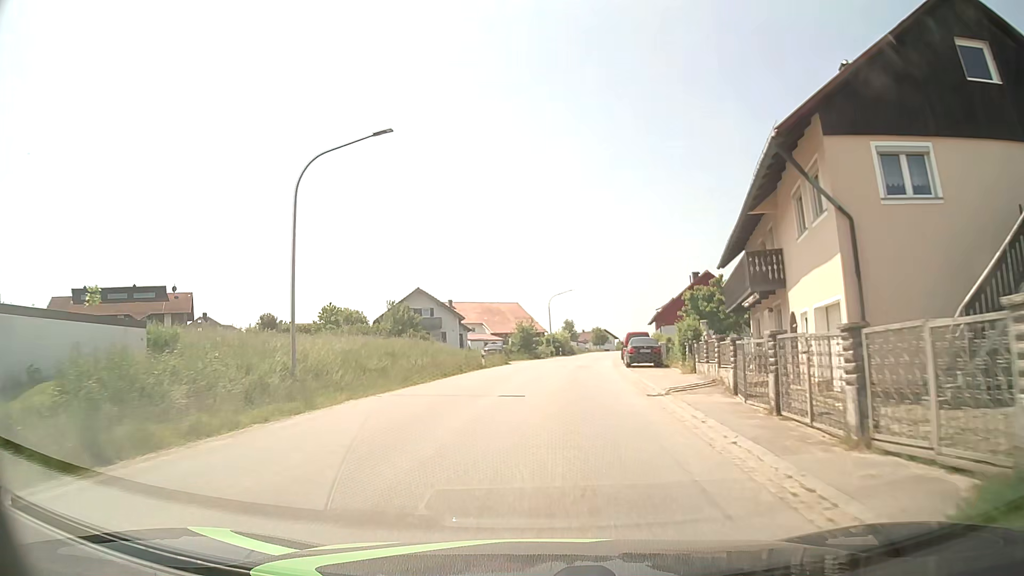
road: tertiary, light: Day
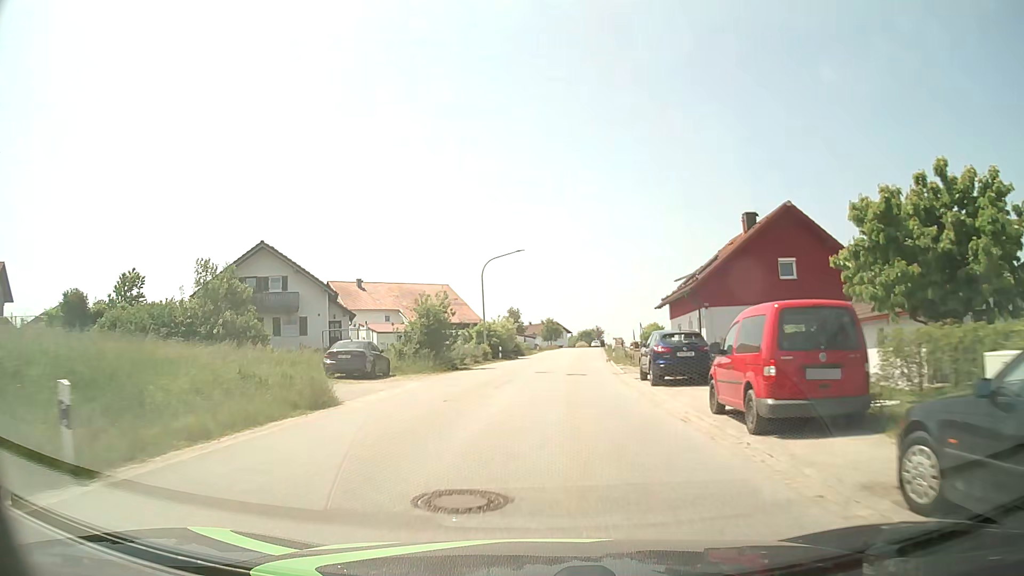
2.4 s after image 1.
(+1.2, +30.3) m; +5°
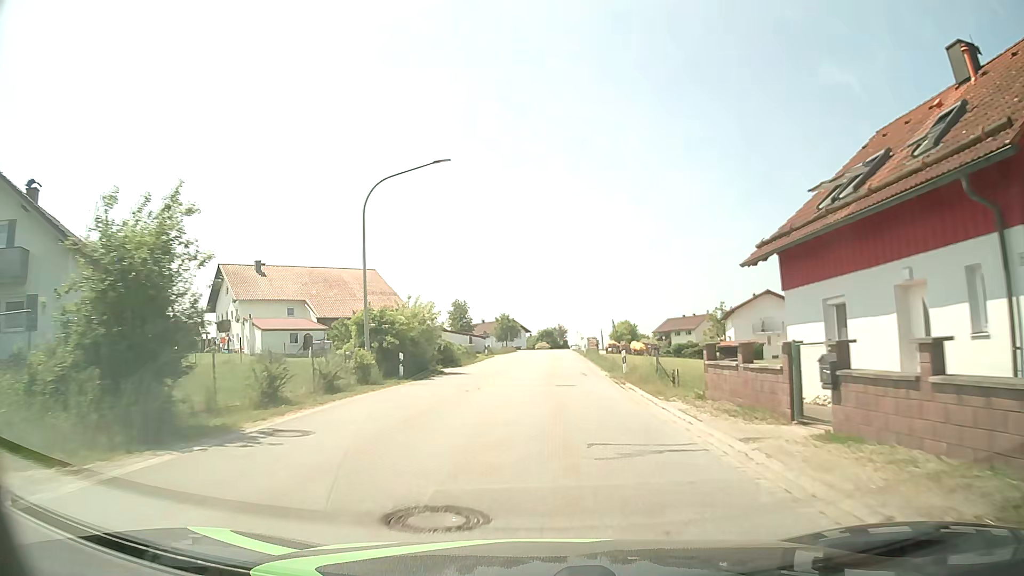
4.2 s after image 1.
(+0.6, +22.9) m; +4°
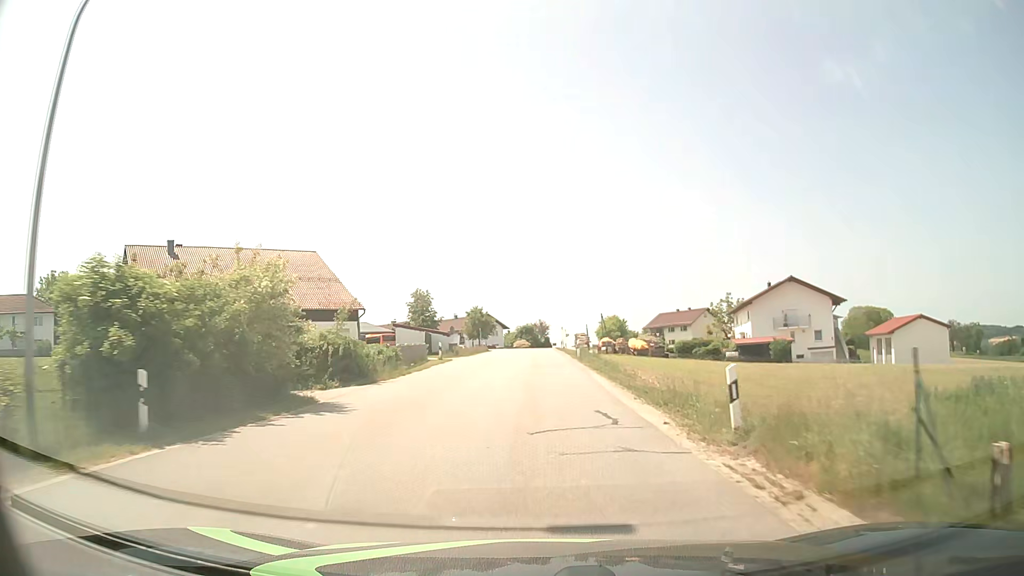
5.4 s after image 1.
(+0.3, +15.3) m; +2°
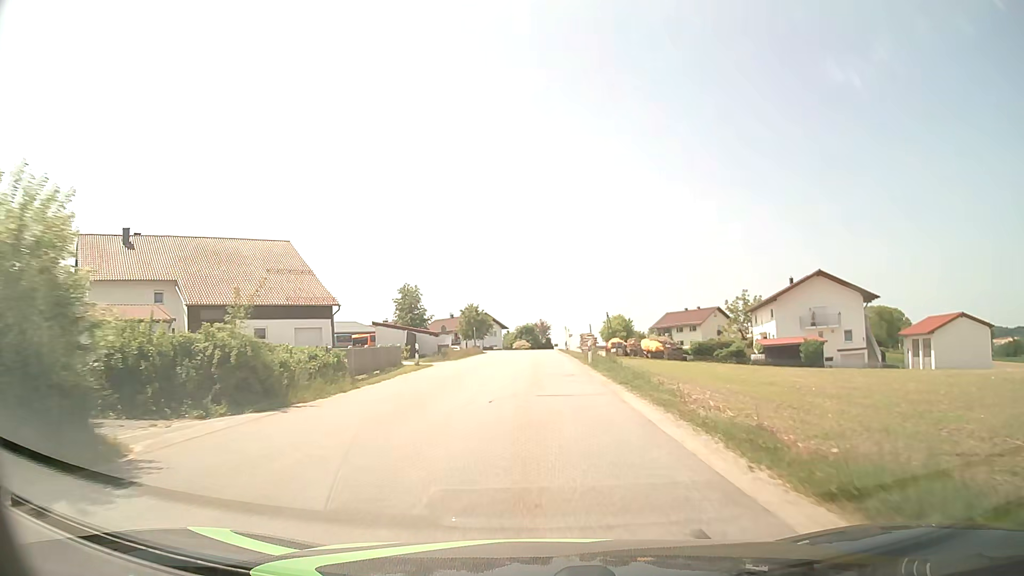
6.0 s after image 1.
(0.0, +7.7) m; 0°
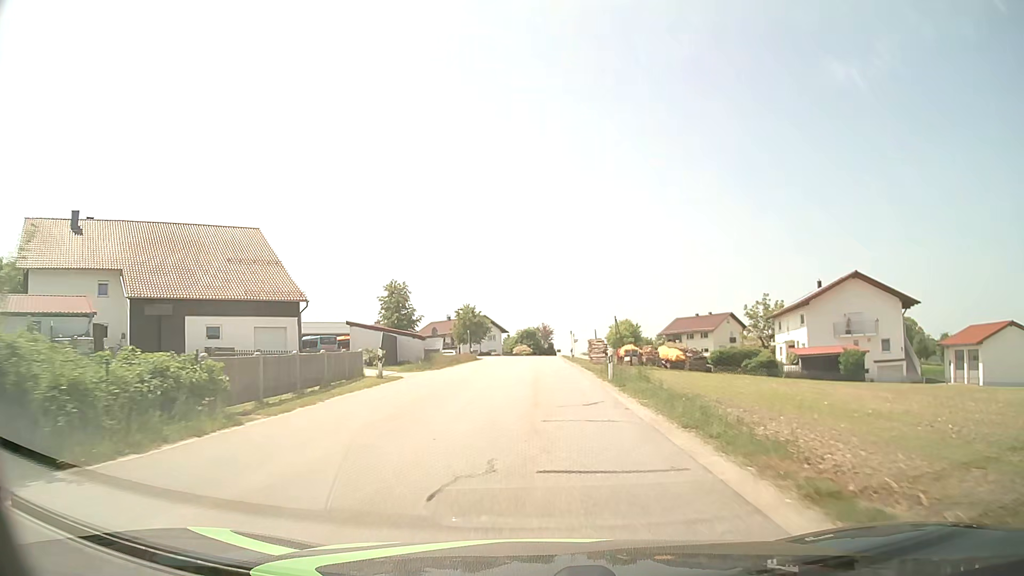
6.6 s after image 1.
(0.0, +7.7) m; 0°
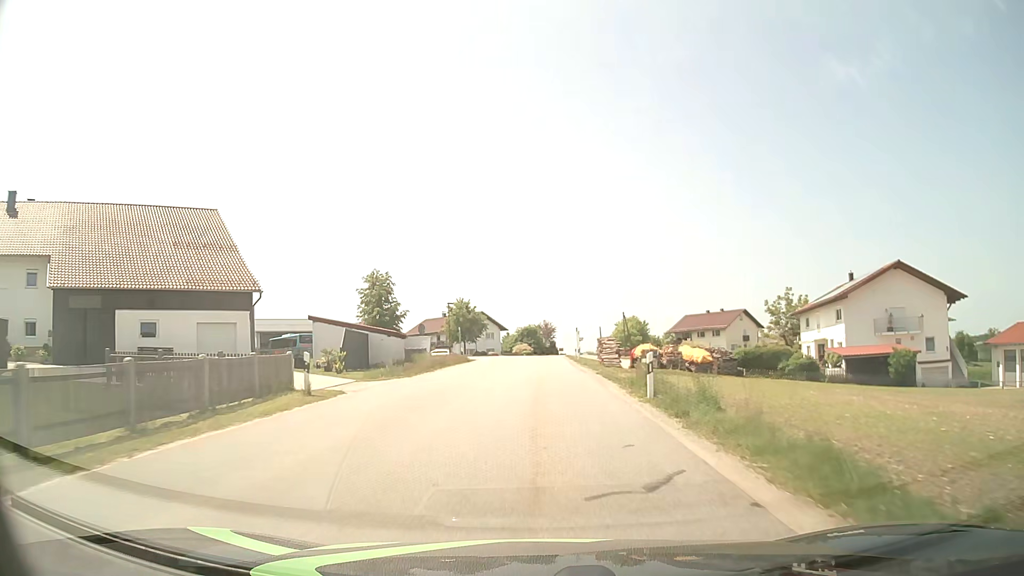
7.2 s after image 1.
(0.0, +7.6) m; 0°
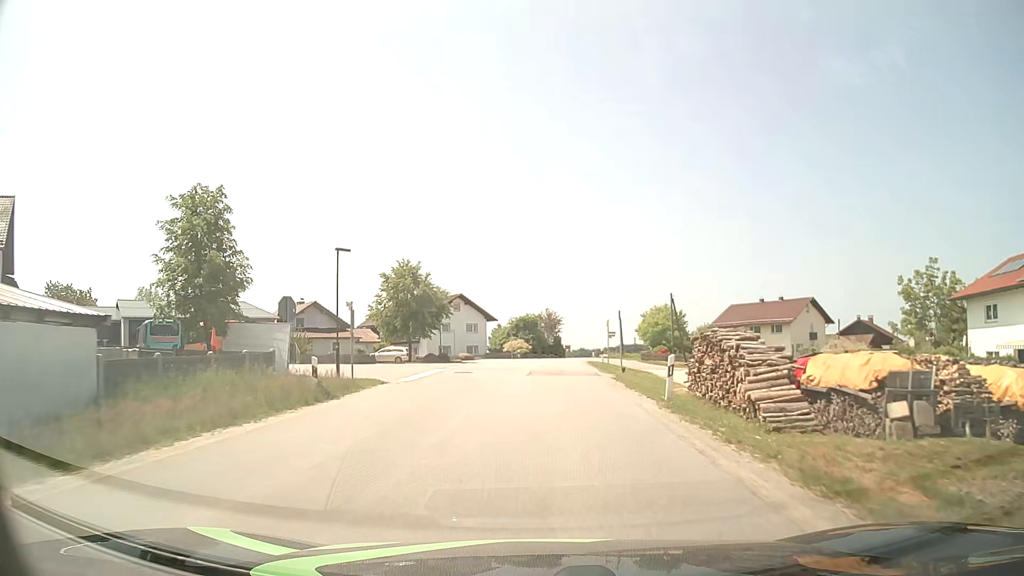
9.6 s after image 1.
(0.0, +30.4) m; 0°
(0, +10) (0, +20) (0, +30) (+1, +40) (+1, +50) (+2, +60) (+3, +70) (+5, +80) (+7, +90) (+9, +99) m
